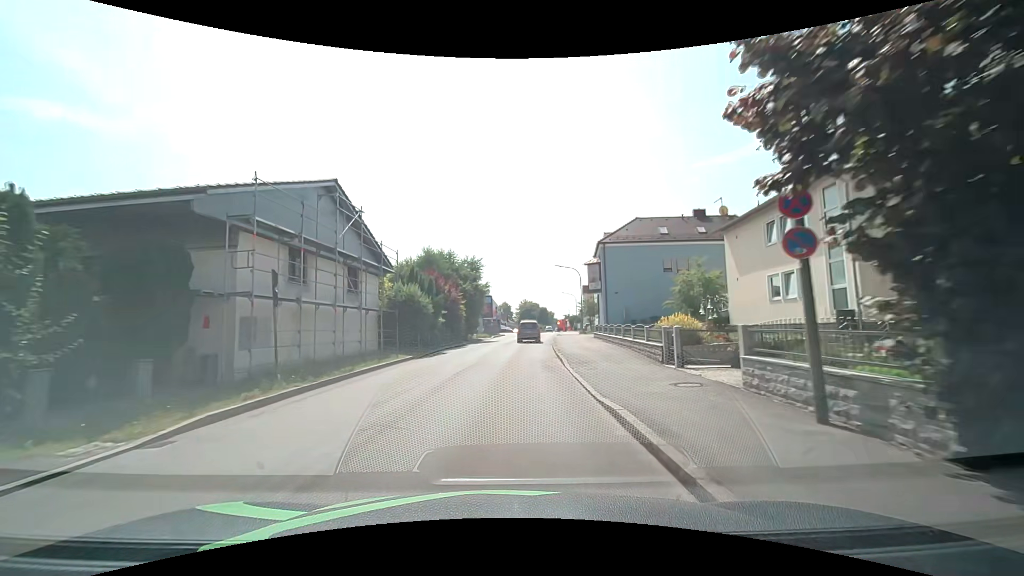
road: unclassified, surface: asphalt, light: Day
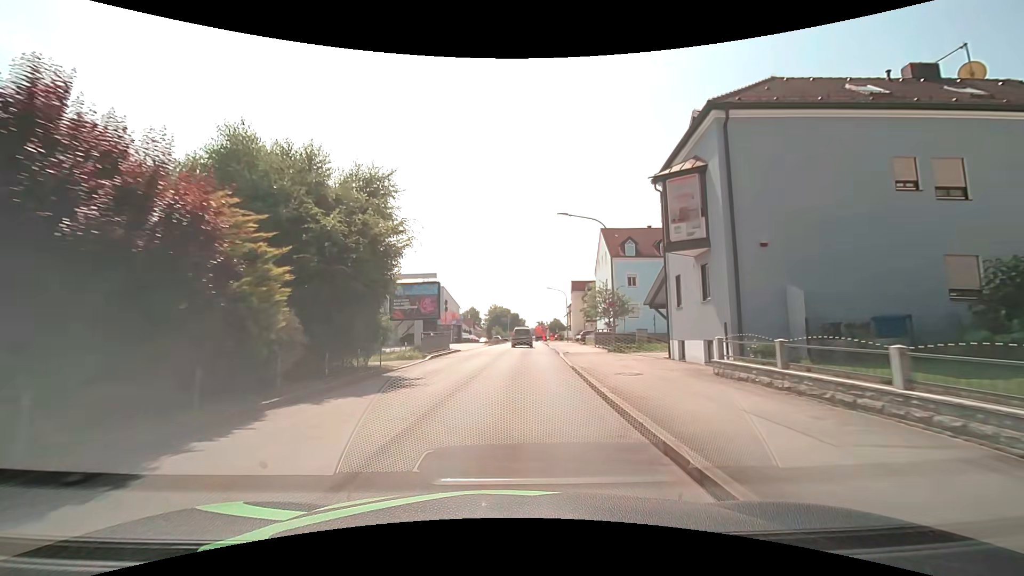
(+0.7, +27.4) m; +3°
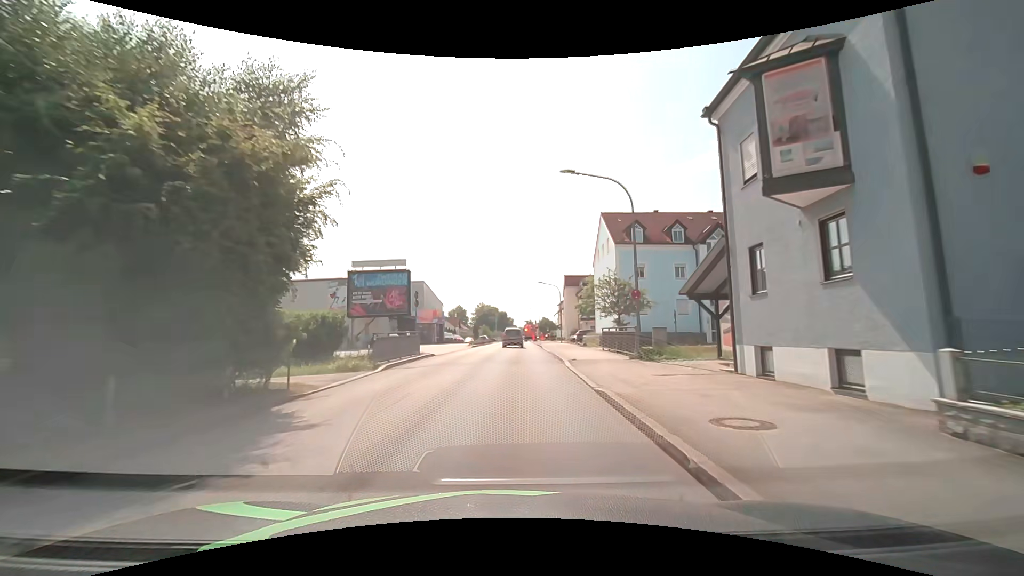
(+0.1, +7.1) m; +1°
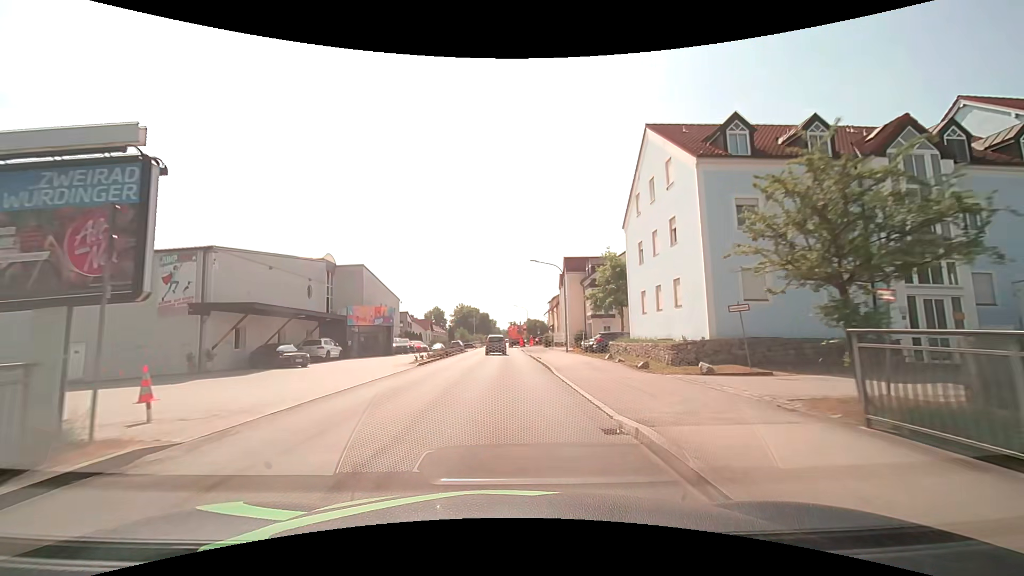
(+0.5, +21.2) m; +2°
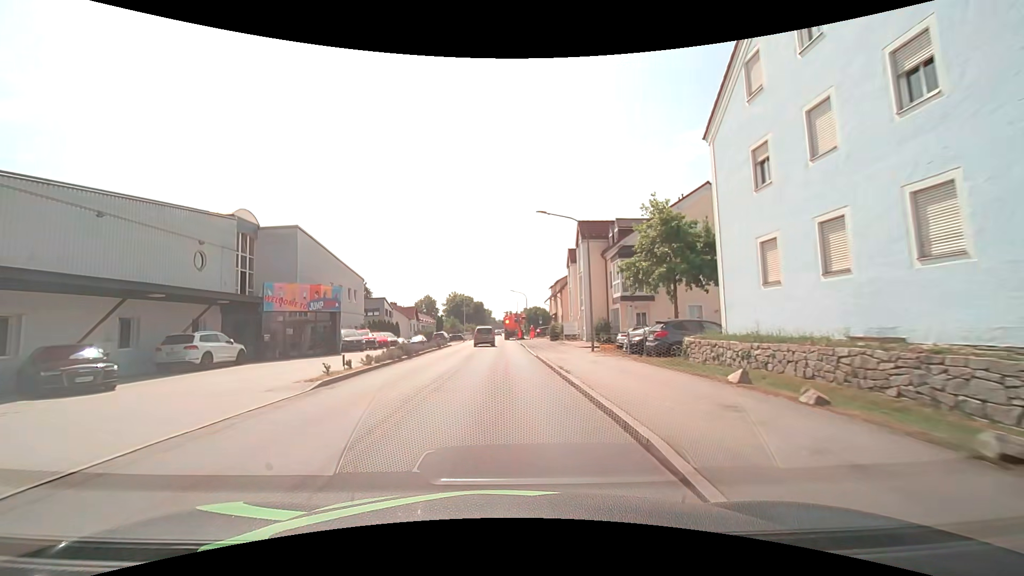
(+0.1, +14.0) m; 0°
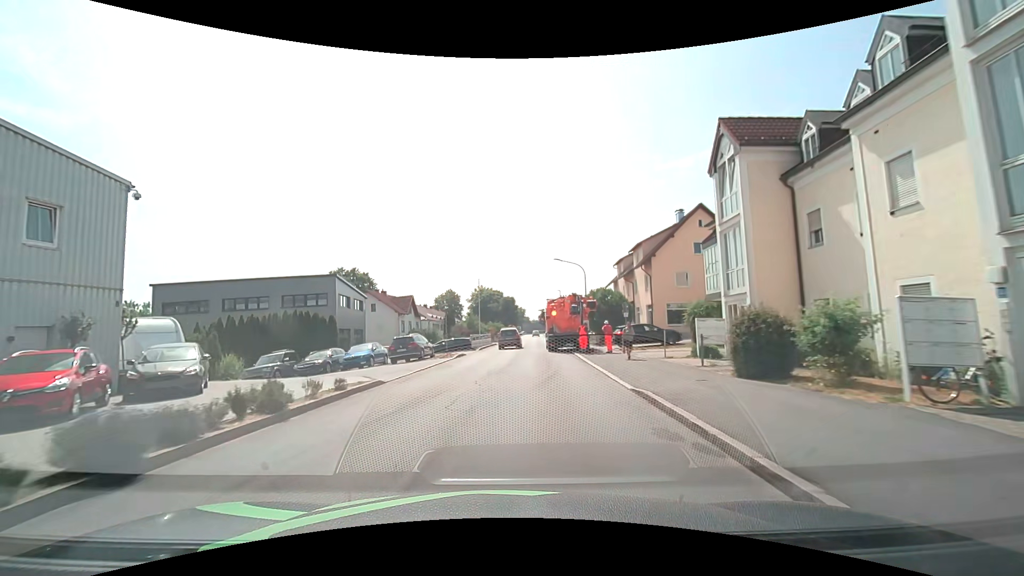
(-0.6, +34.0) m; -4°
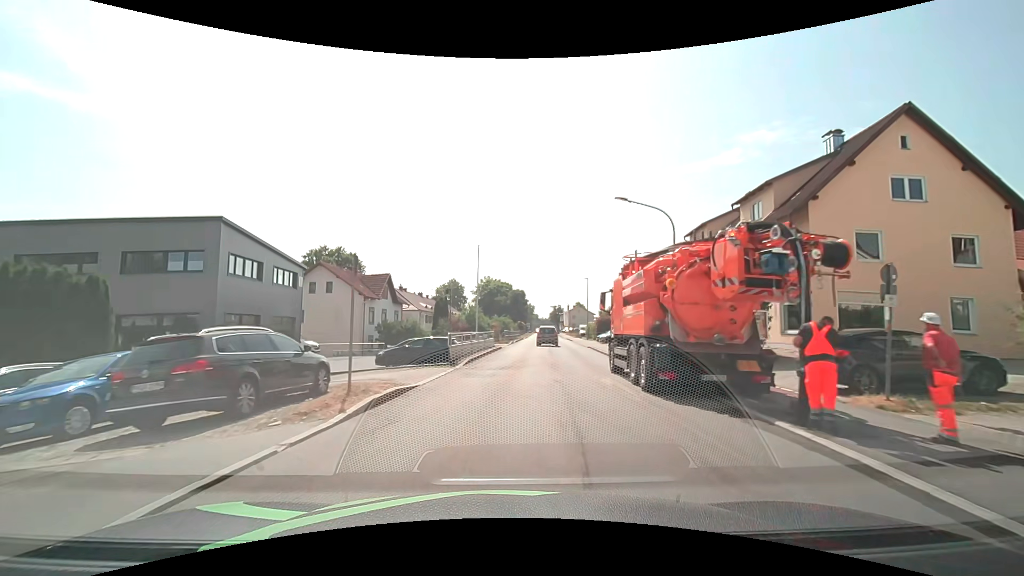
(-0.2, +19.9) m; -1°
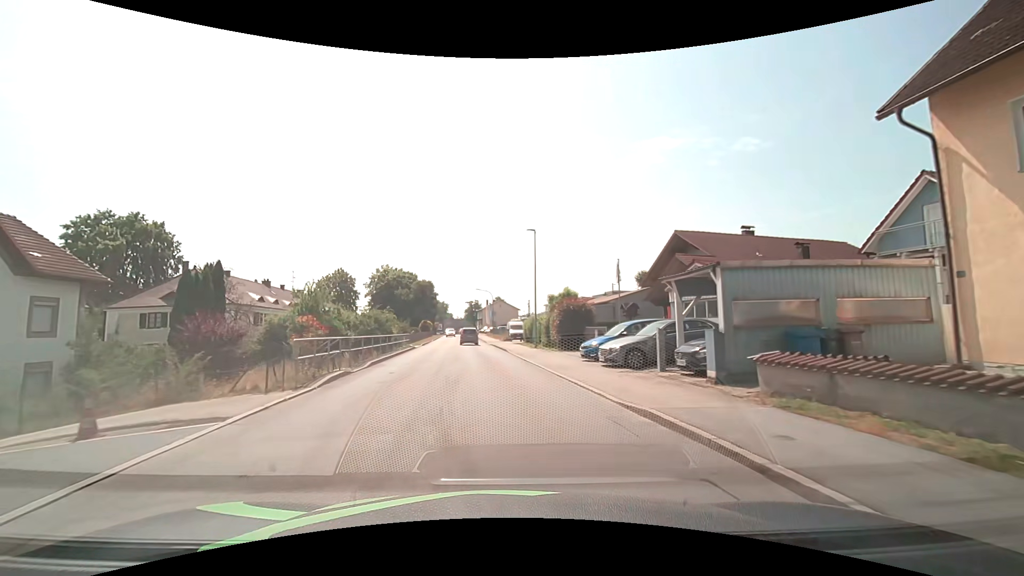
(+3.0, +32.1) m; +10°
(0, +10) (-1, +20) (-1, +30) (-2, +40) (-3, +50) (-4, +60) (-5, +70) (-6, +80) (-7, +90) (-8, +100) m
